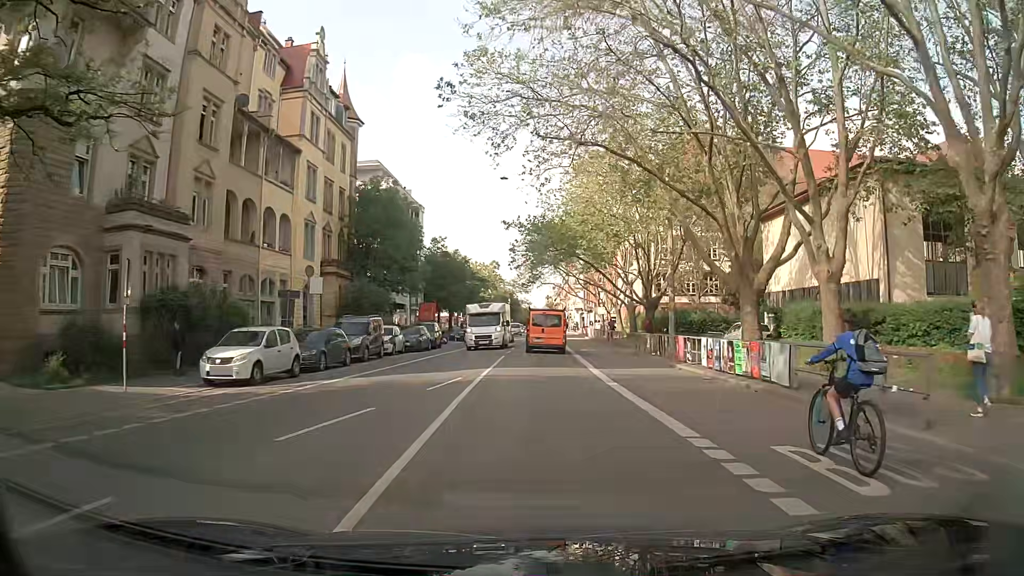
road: secondary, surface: asphalt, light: Day
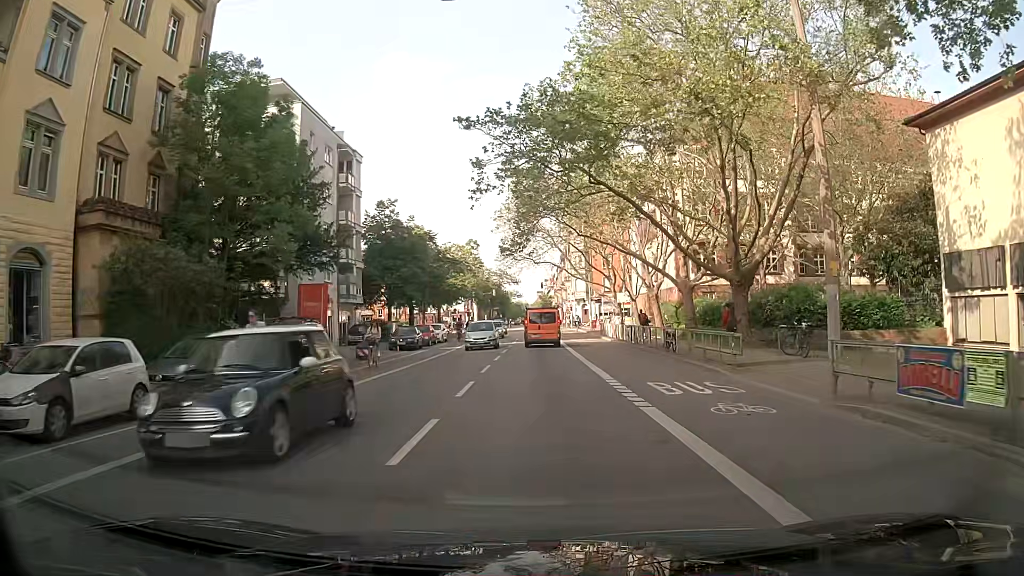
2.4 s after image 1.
(-0.2, +24.5) m; 0°
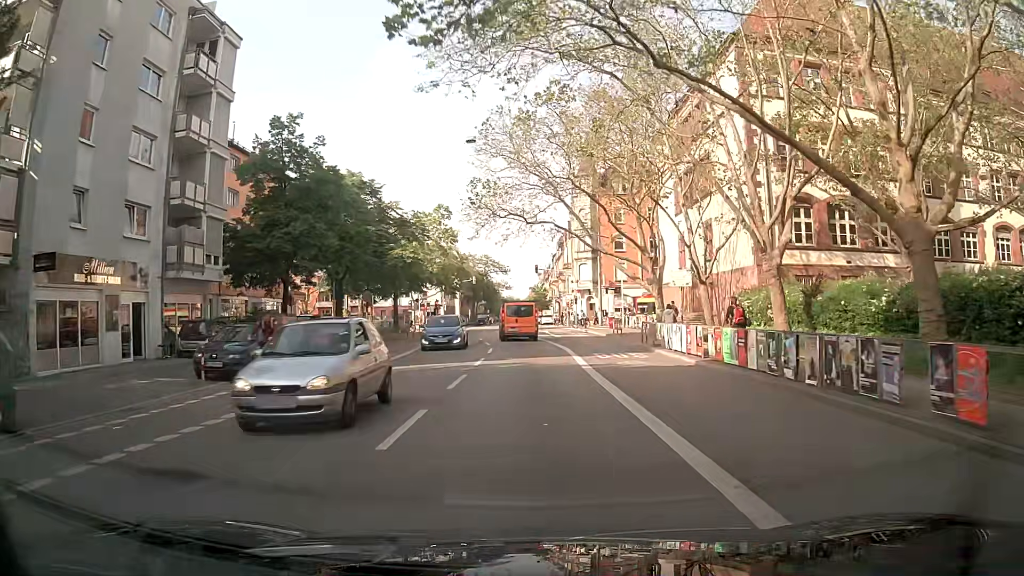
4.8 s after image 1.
(0.0, +23.3) m; +1°
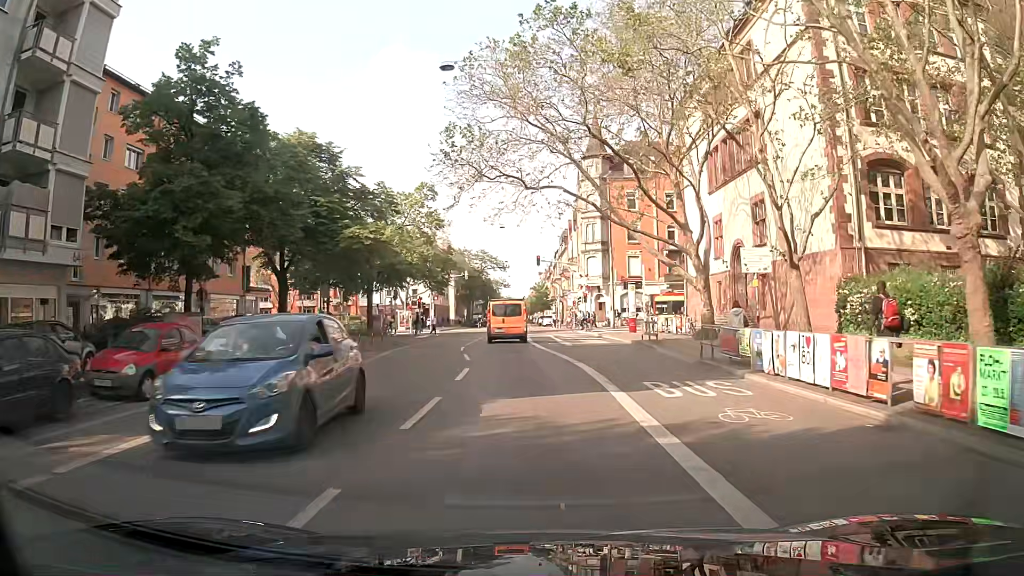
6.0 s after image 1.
(-0.2, +10.5) m; 0°
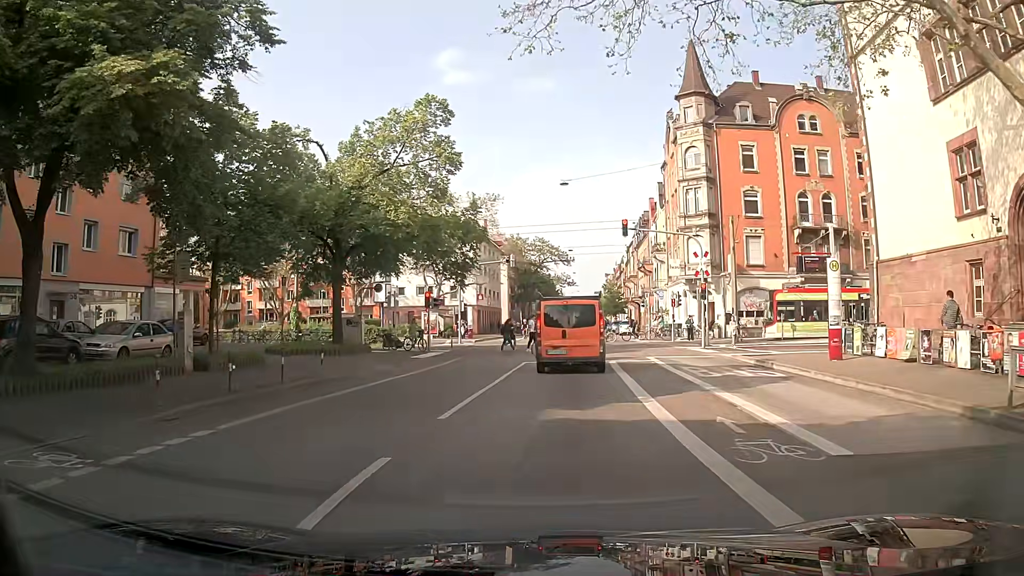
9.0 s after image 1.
(-1.2, +22.3) m; -6°
